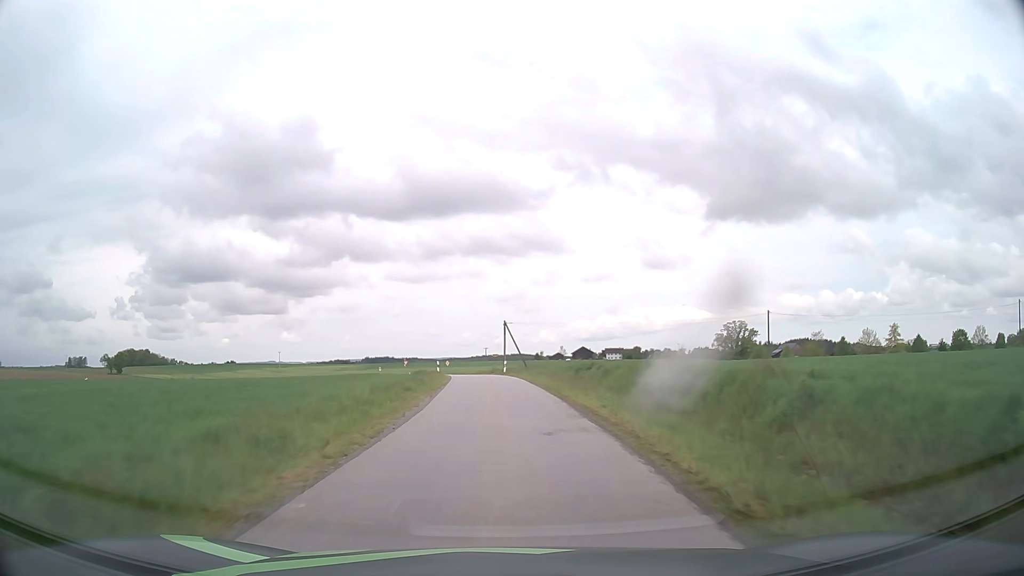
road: unclassified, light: Day
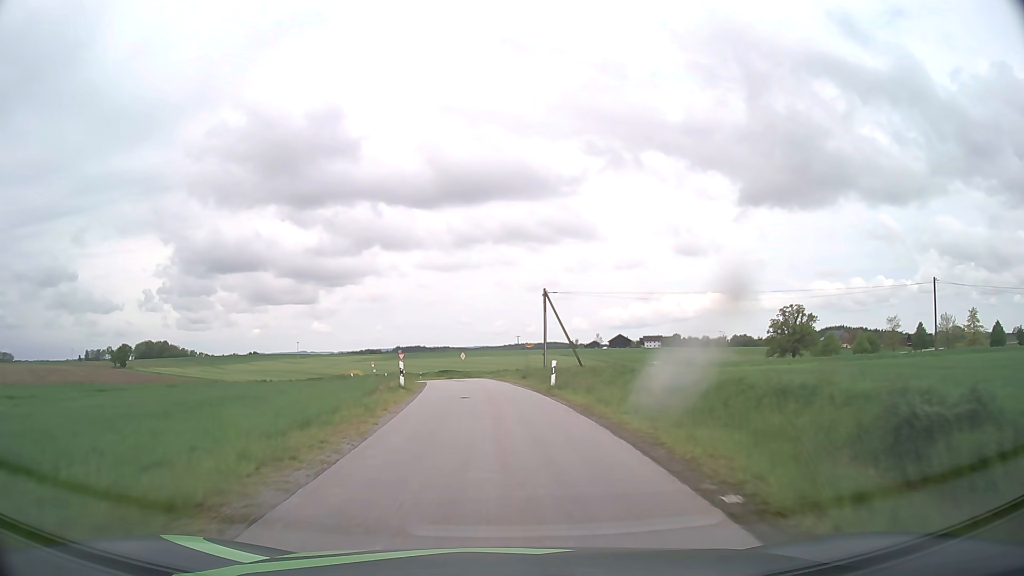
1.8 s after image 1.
(-0.5, +27.4) m; -3°
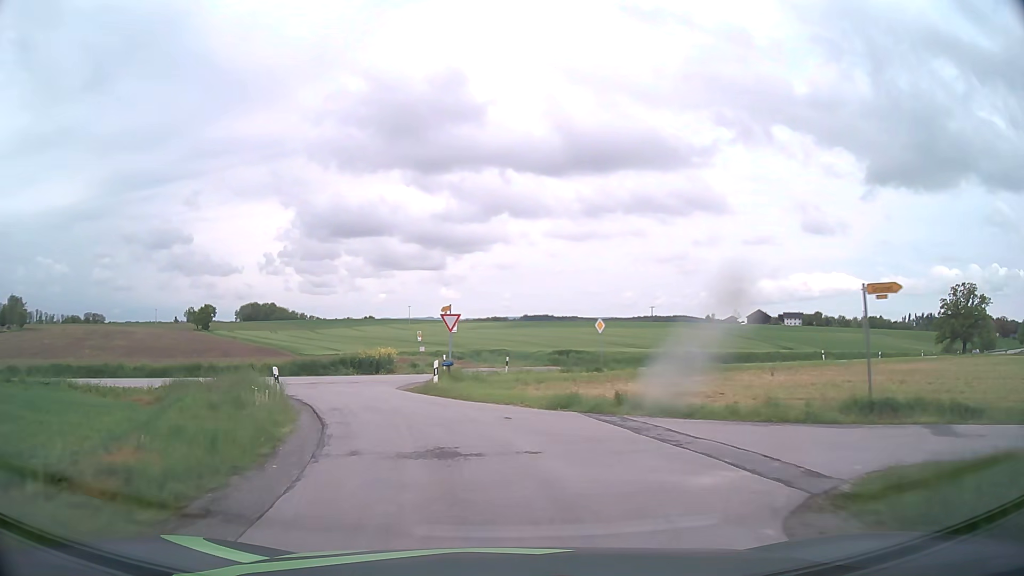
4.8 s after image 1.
(-2.6, +37.8) m; -11°
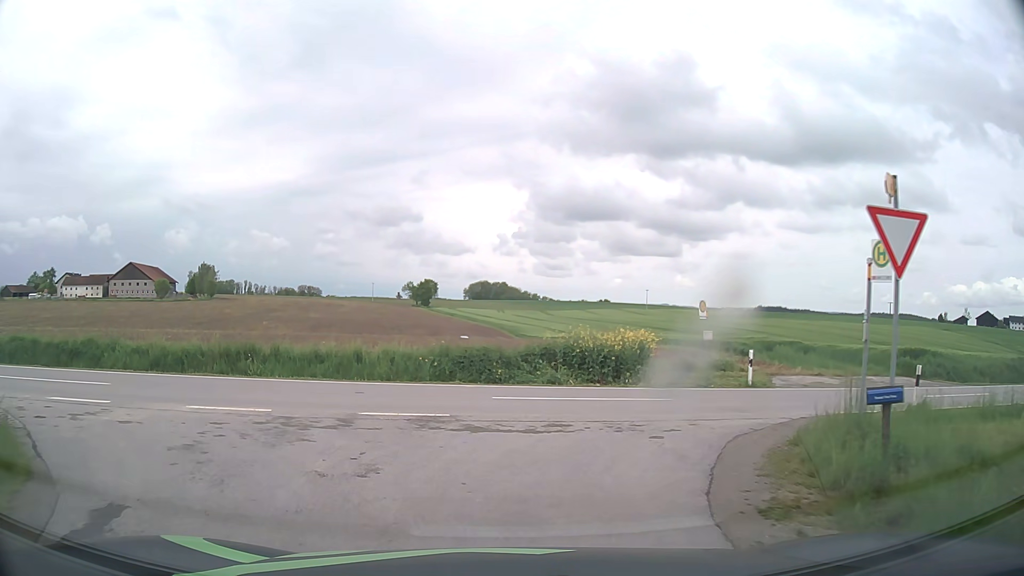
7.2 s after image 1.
(-3.1, +18.8) m; -20°
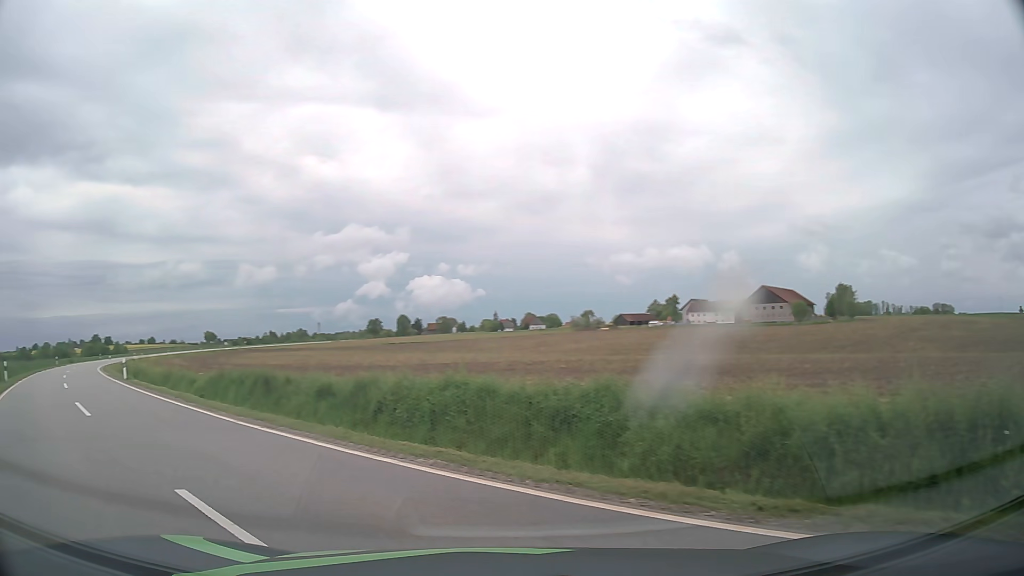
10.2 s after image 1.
(-4.4, +11.8) m; -55°
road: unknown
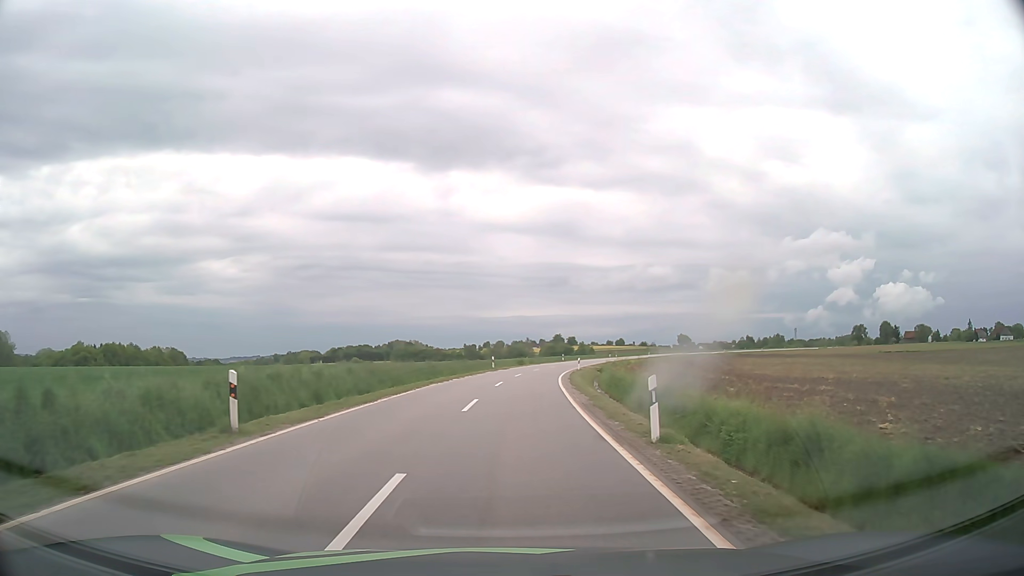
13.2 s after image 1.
(-12.9, +20.4) m; -40°
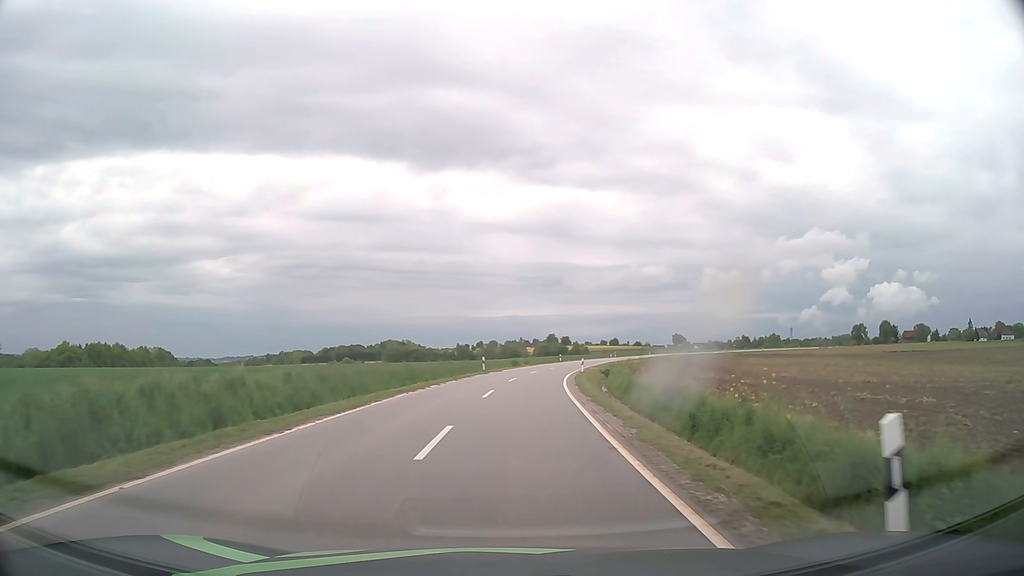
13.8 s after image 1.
(0.0, +7.3) m; +1°
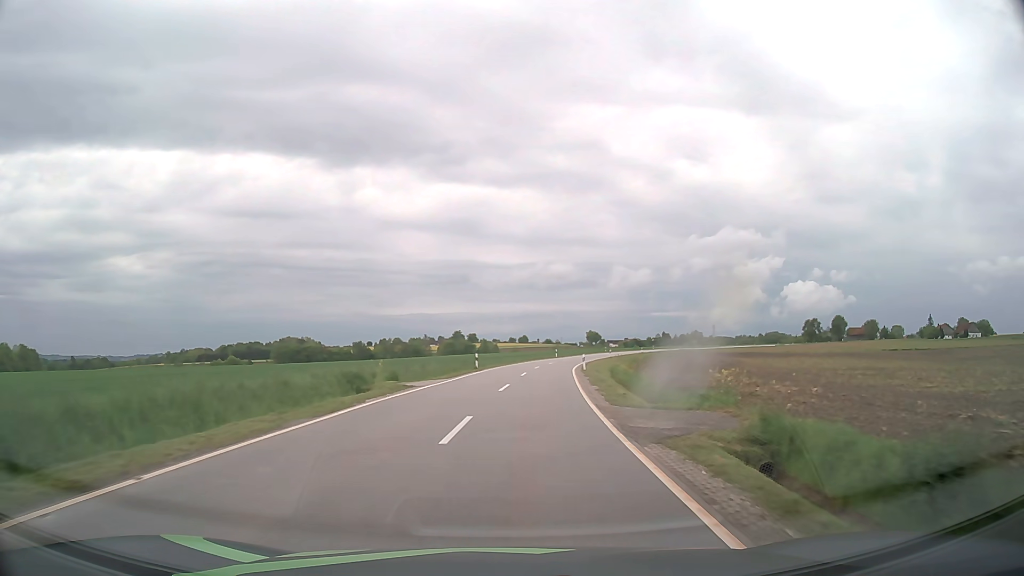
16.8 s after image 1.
(+2.9, +48.3) m; +8°
(0, +10) (+1, +20) (+1, +30) (+2, +40) (+3, +50) (+5, +60) (+7, +70) (+9, +79) (+11, +89) (+14, +99) m
